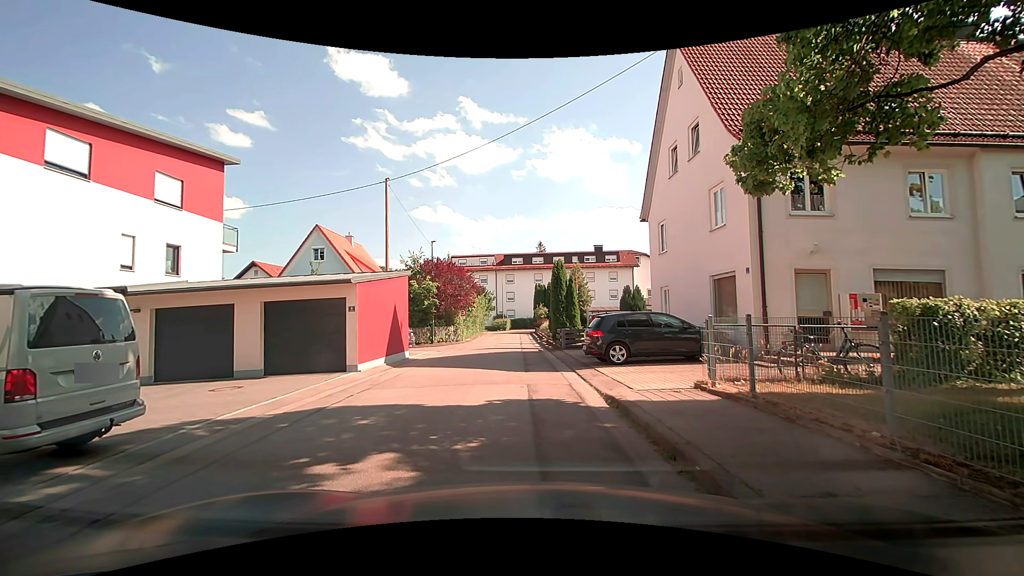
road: residential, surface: asphalt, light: Day
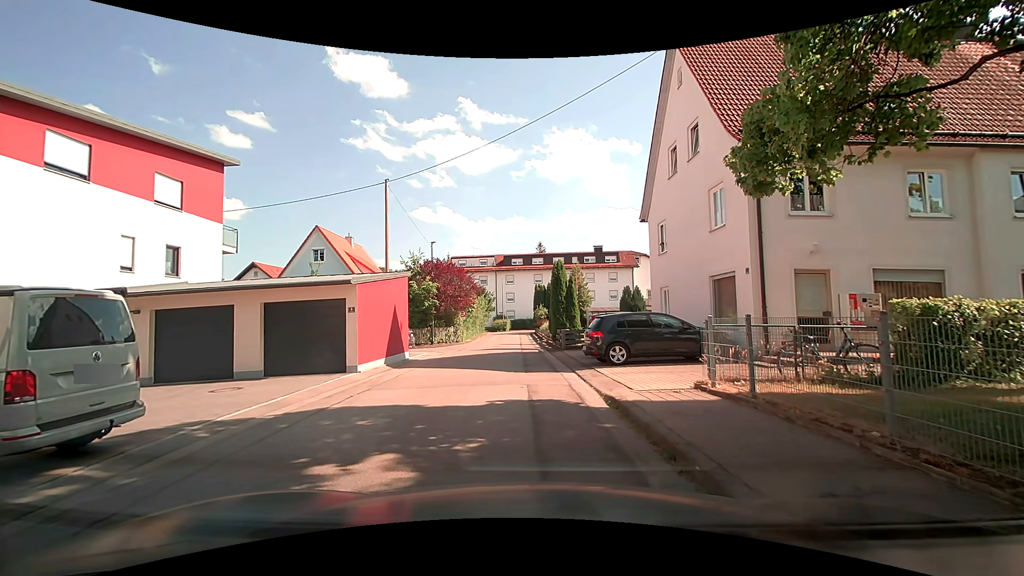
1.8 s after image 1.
(0.0, 0.0) m; 0°
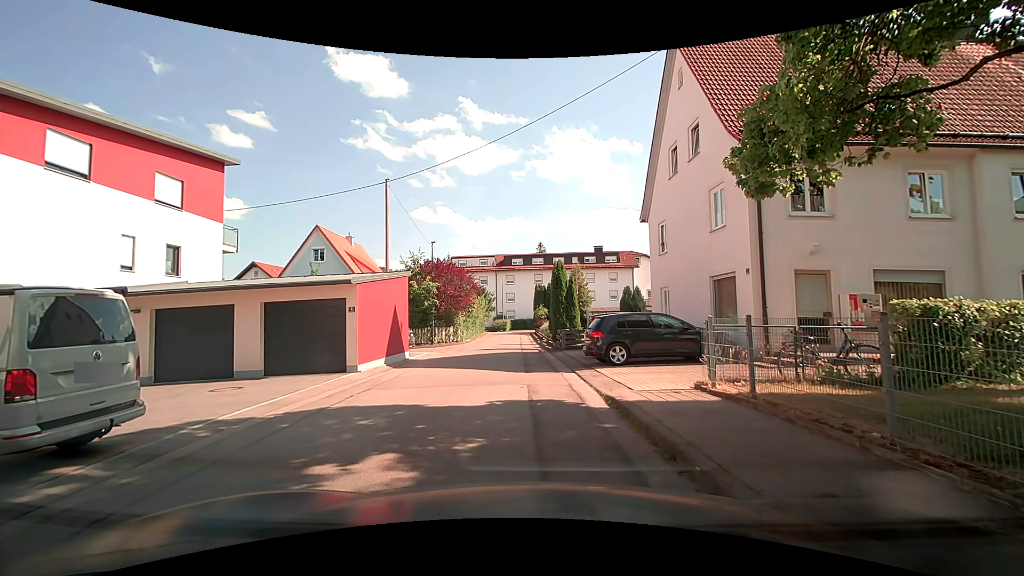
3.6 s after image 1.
(0.0, +0.1) m; 0°
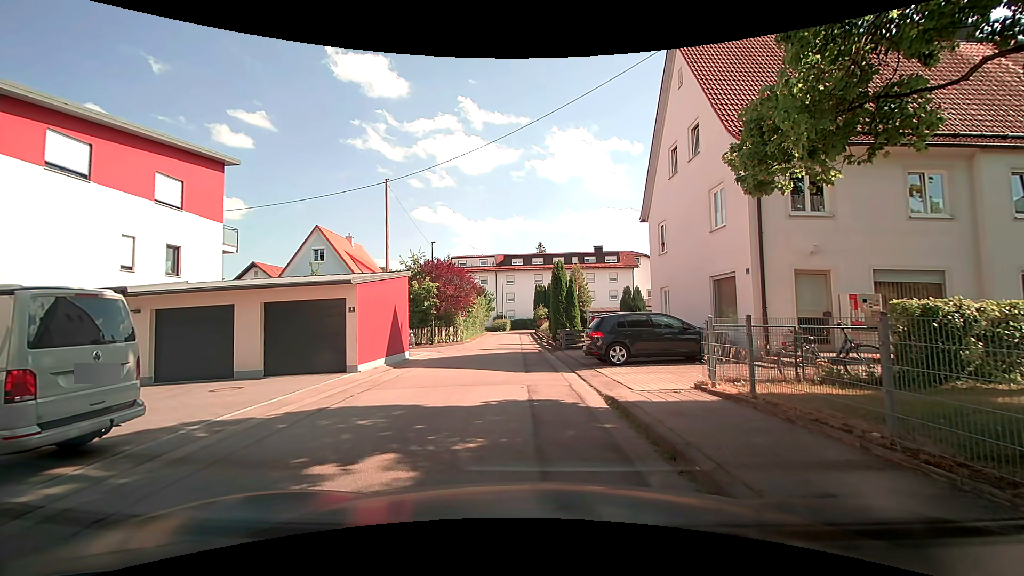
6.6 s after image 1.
(0.0, +0.1) m; 0°
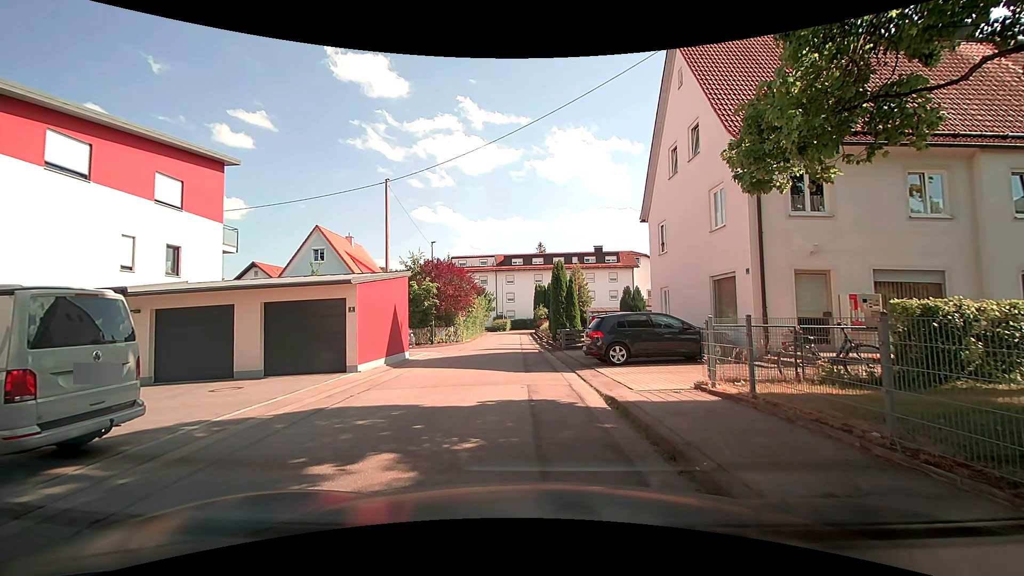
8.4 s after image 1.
(0.0, 0.0) m; 0°
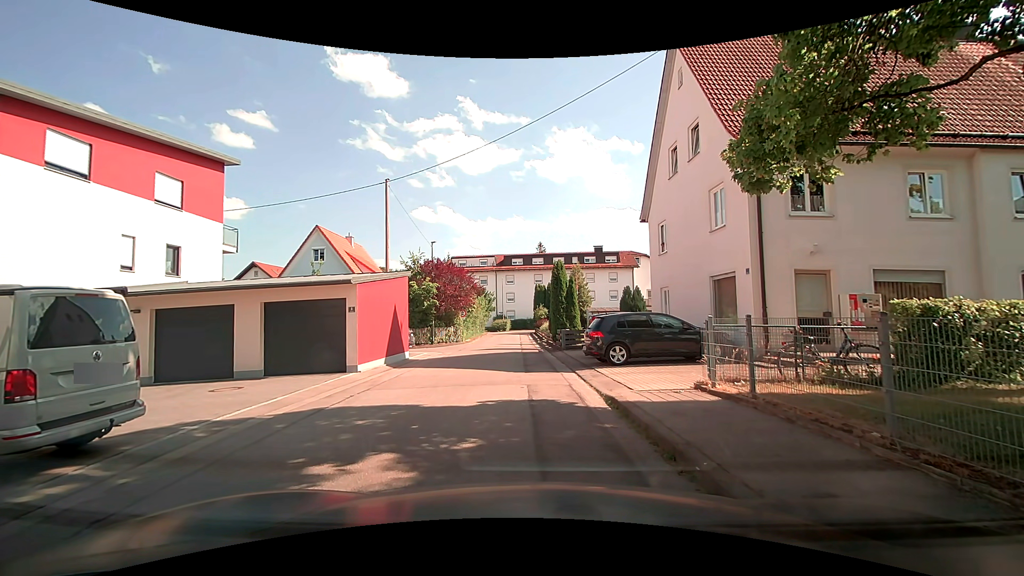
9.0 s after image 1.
(0.0, 0.0) m; 0°
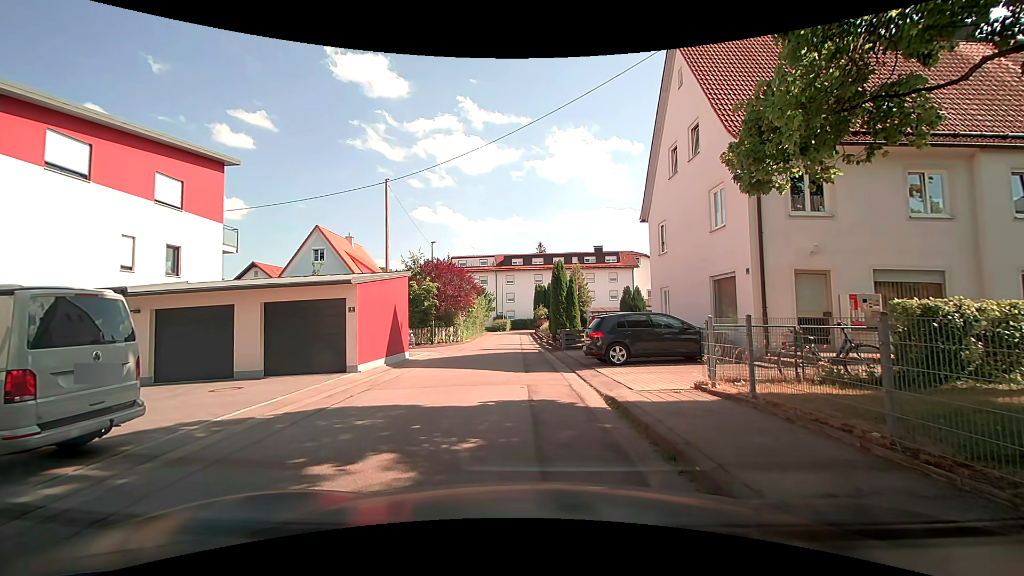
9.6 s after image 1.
(0.0, 0.0) m; 0°
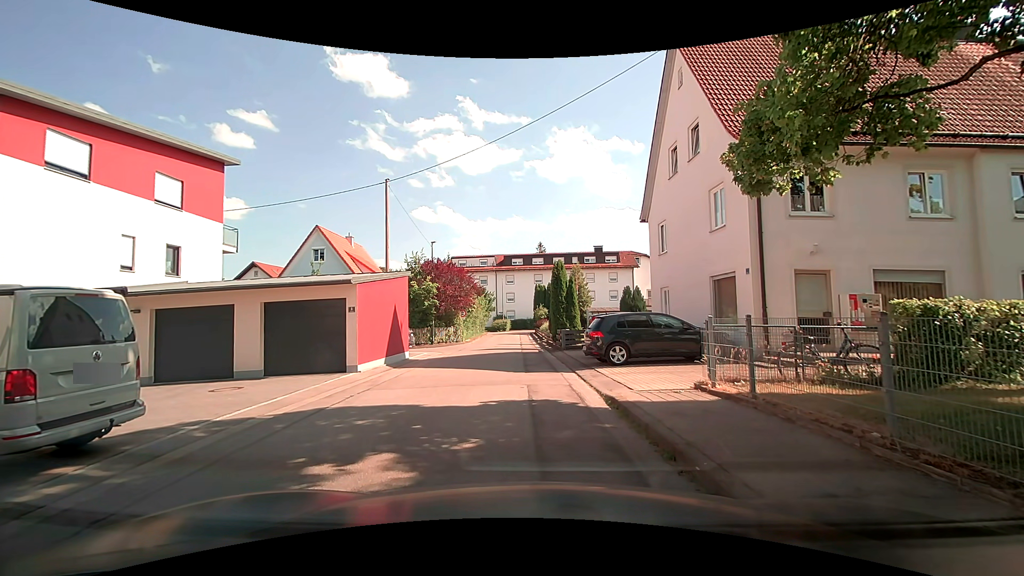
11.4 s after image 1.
(0.0, 0.0) m; 0°
